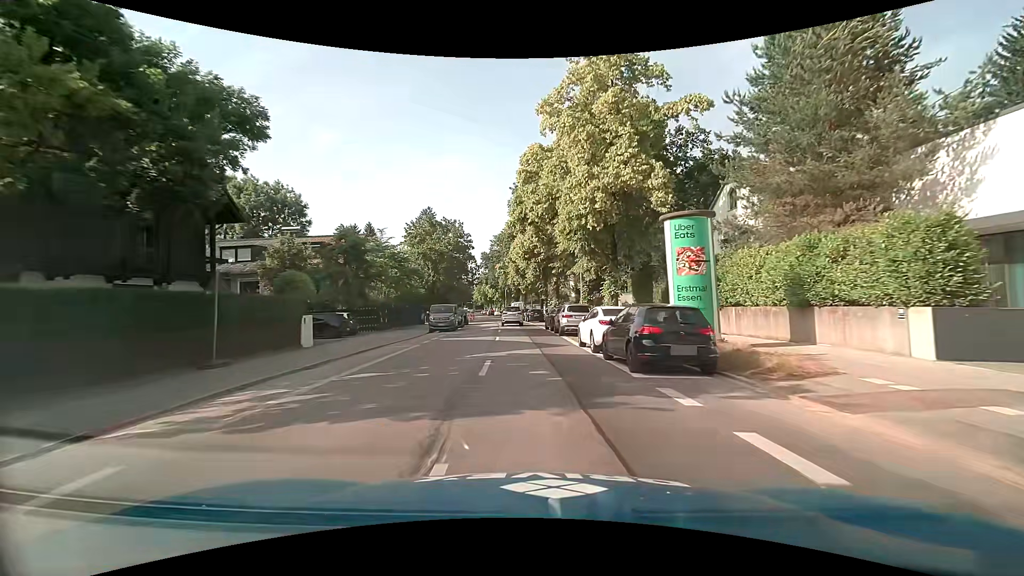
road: secondary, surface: asphalt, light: Day
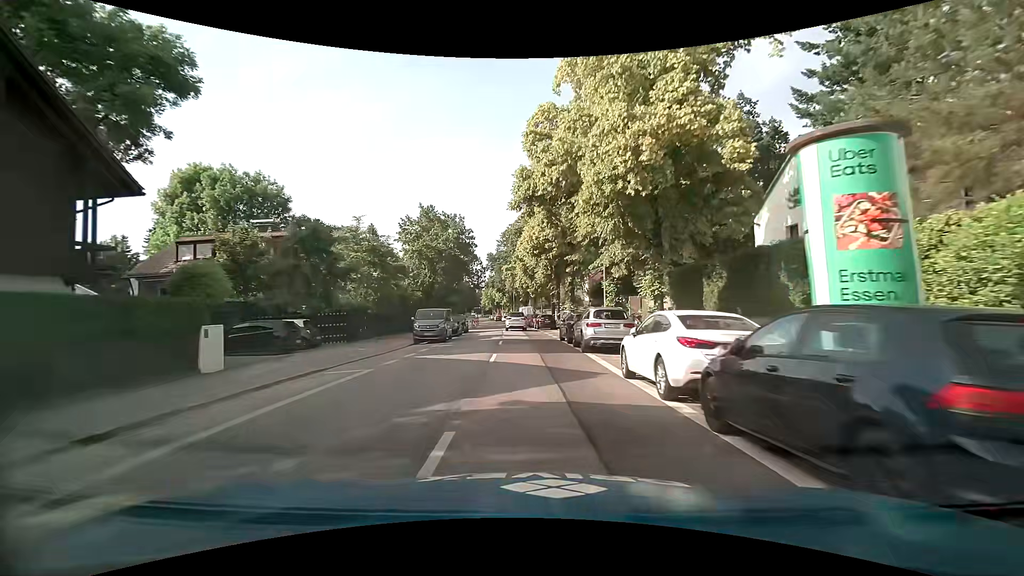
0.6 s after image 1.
(-0.1, +7.3) m; -1°
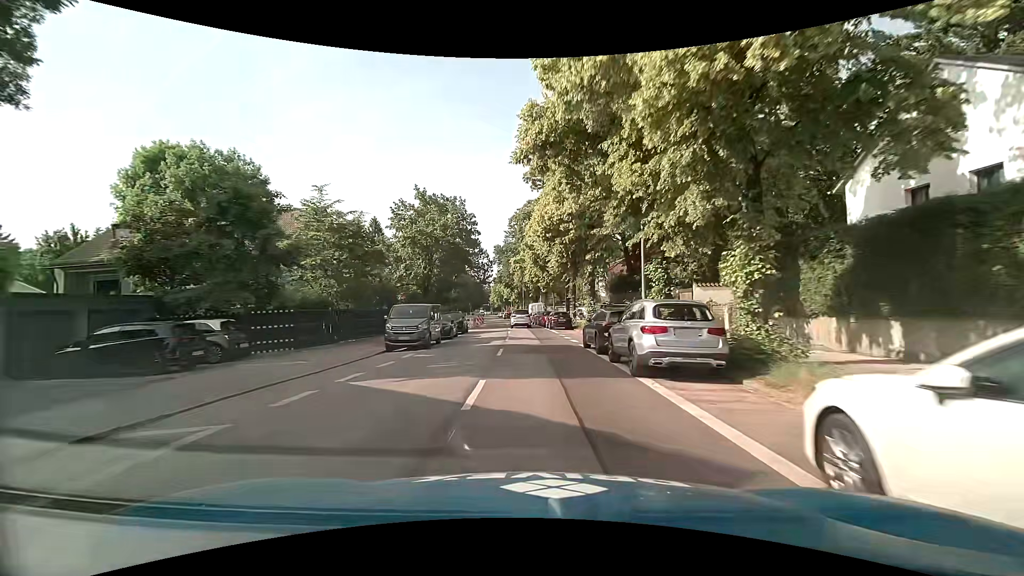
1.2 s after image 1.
(-0.1, +7.3) m; -1°
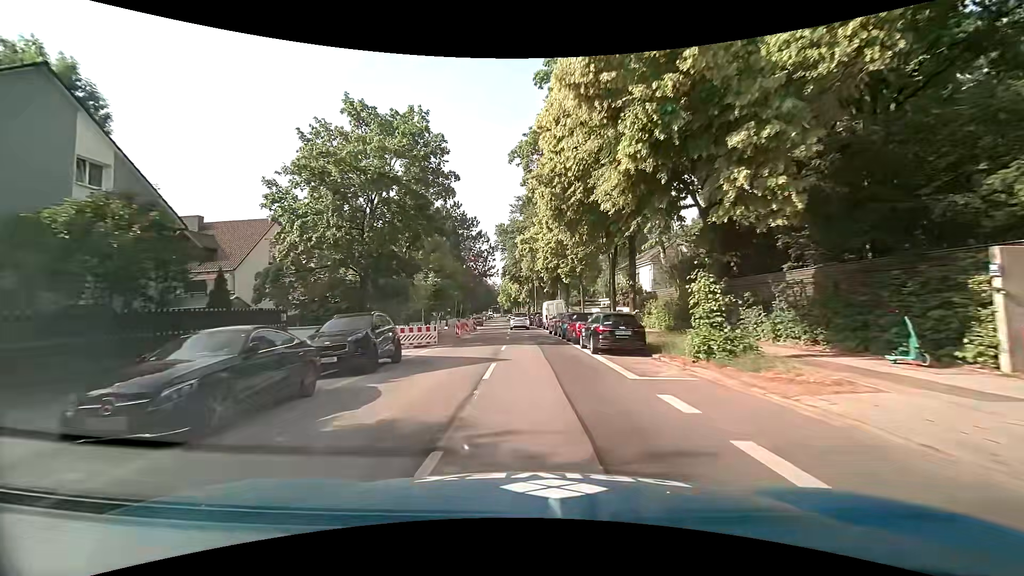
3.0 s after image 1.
(-0.4, +22.2) m; -2°
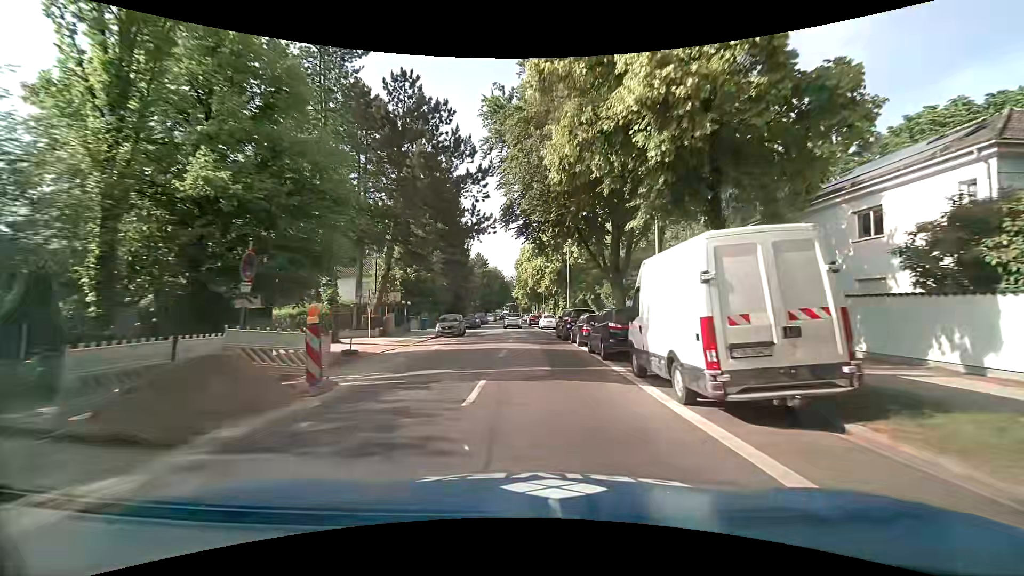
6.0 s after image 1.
(-0.8, +37.4) m; -2°
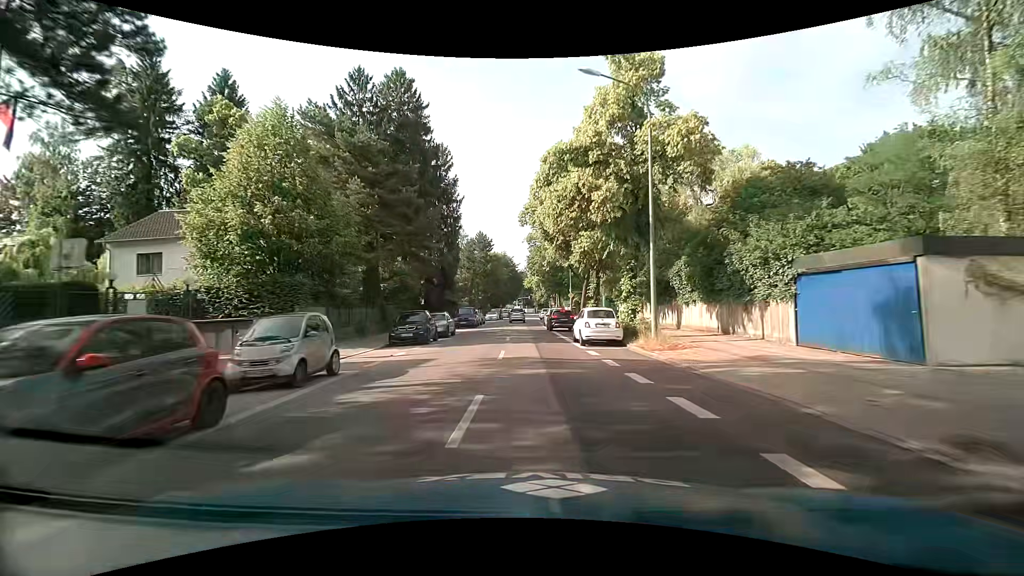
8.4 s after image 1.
(-0.4, +29.3) m; -2°
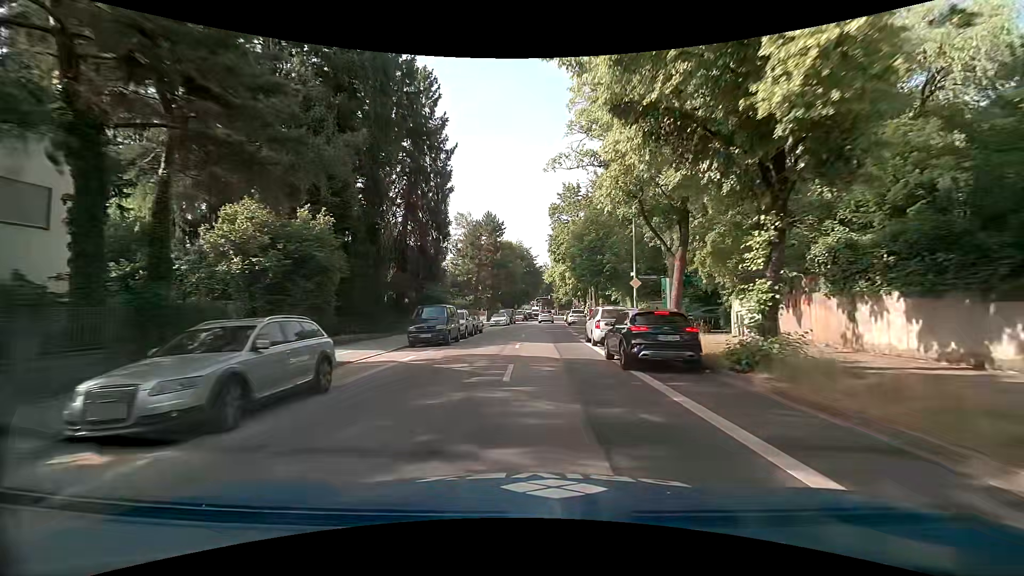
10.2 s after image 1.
(-0.4, +21.9) m; -2°
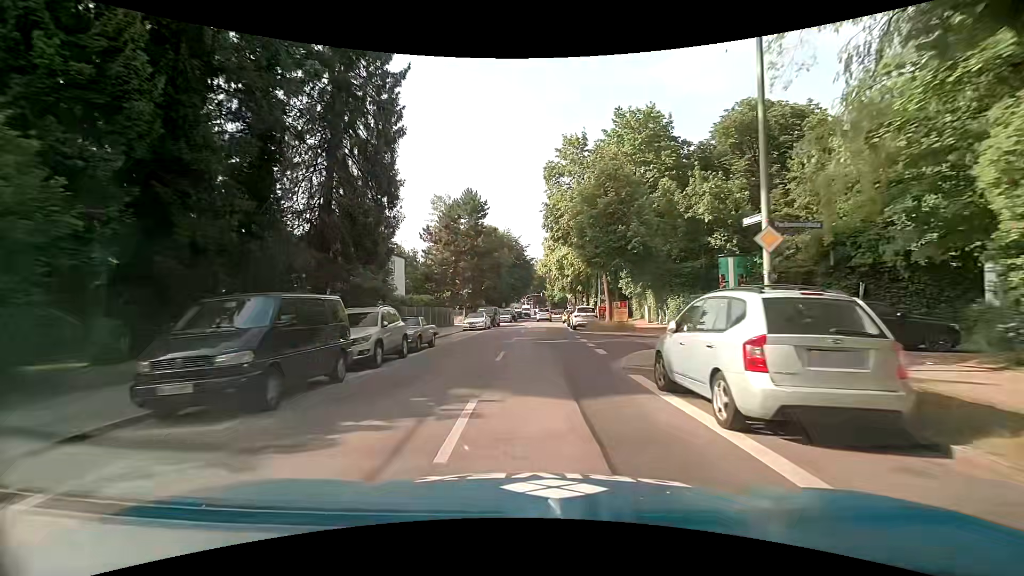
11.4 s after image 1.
(-0.1, +14.8) m; 0°
(0, +10) (0, +20) (0, +30) (+1, +40) (+1, +50) (+2, +60) (+2, +70) (+3, +80) (+3, +90) (+4, +100) m
